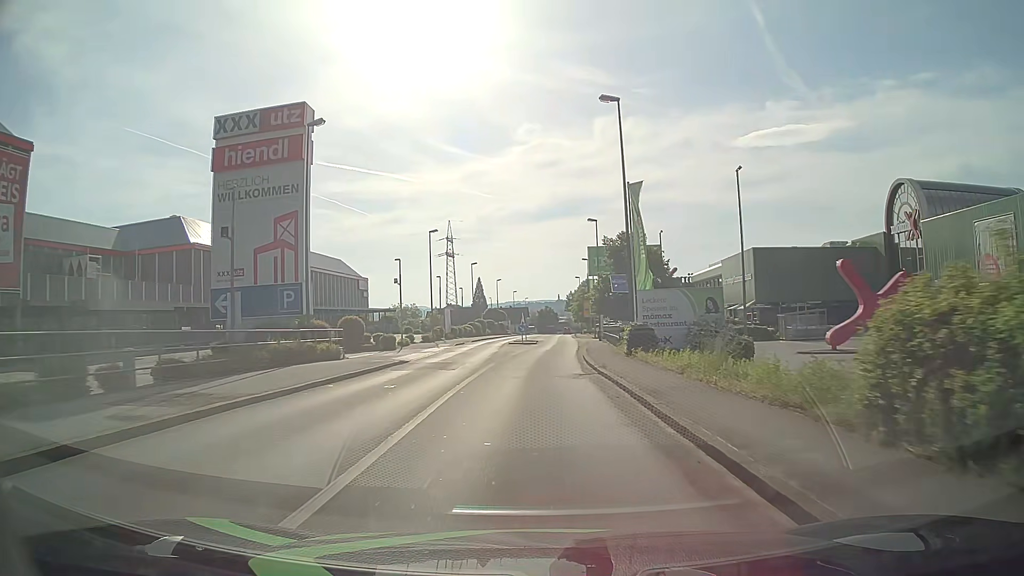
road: tertiary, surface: asphalt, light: Day
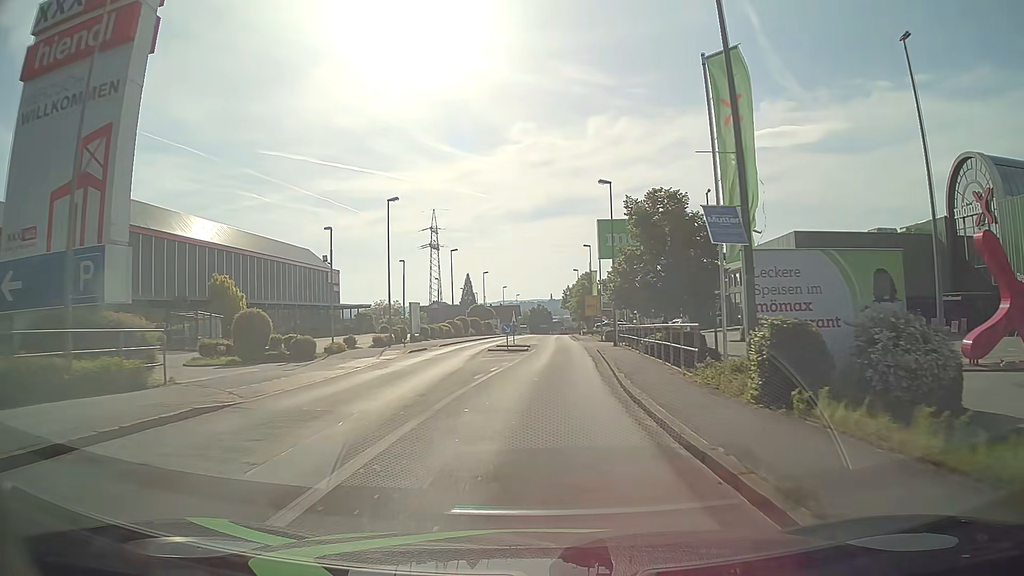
(+0.1, +15.2) m; 0°
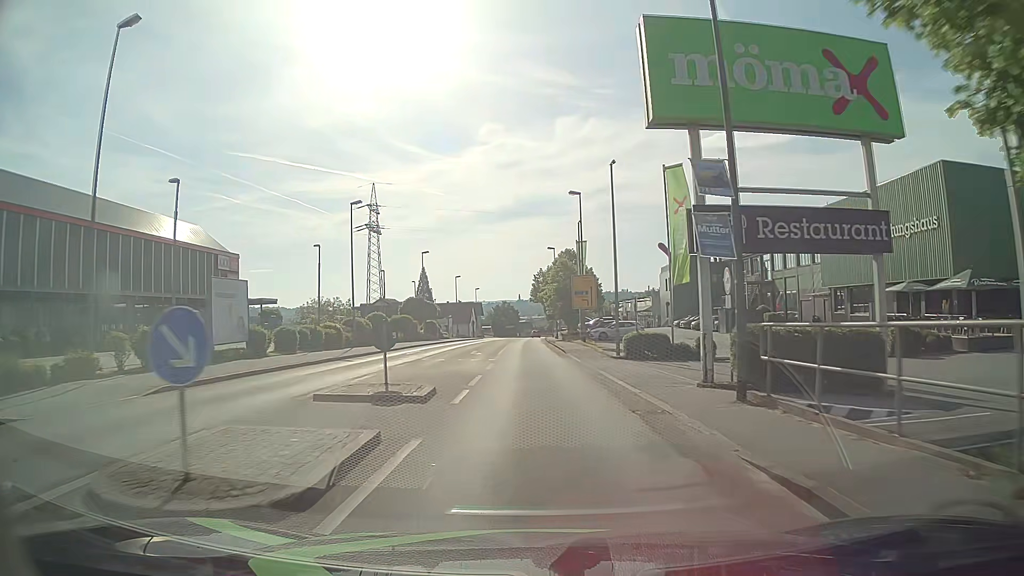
(+1.0, +30.4) m; +3°
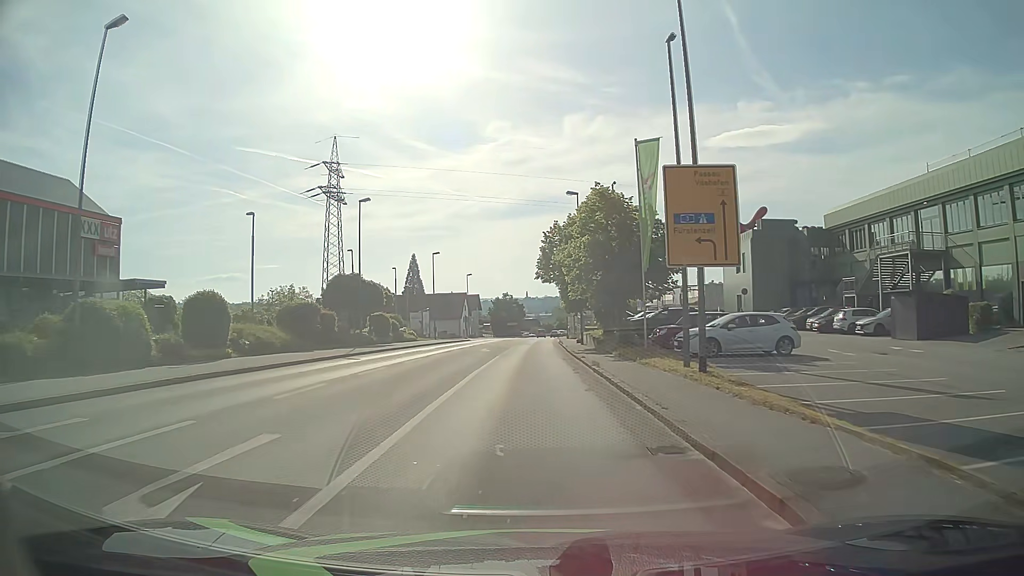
(-0.1, +30.5) m; 0°
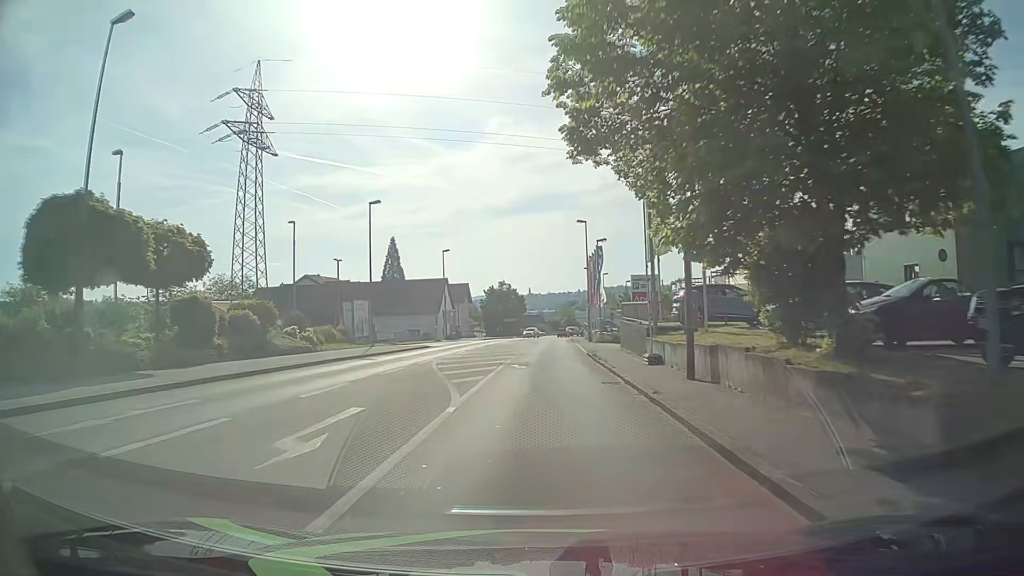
(-0.1, +30.6) m; 0°
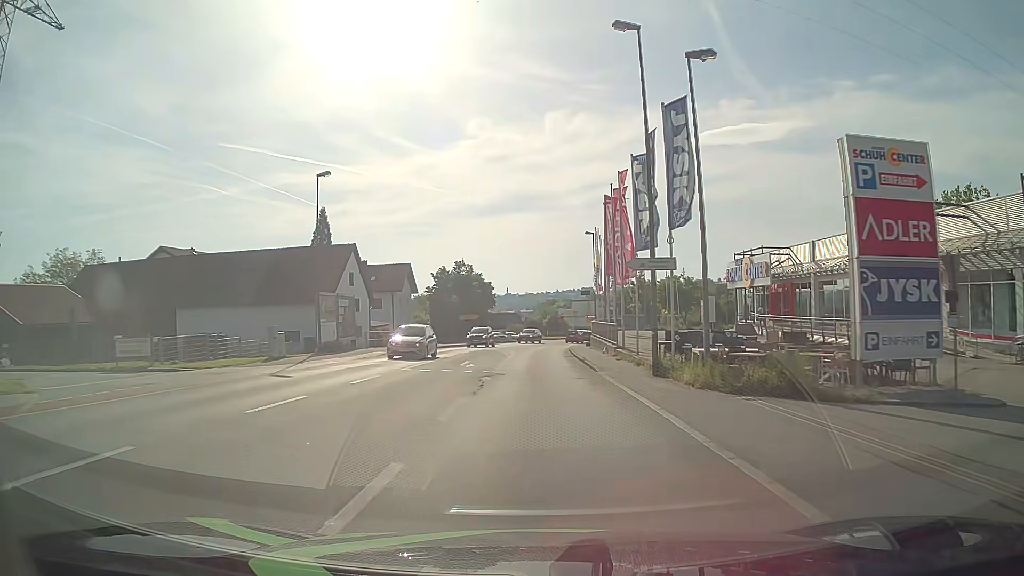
(+0.5, +38.3) m; +1°
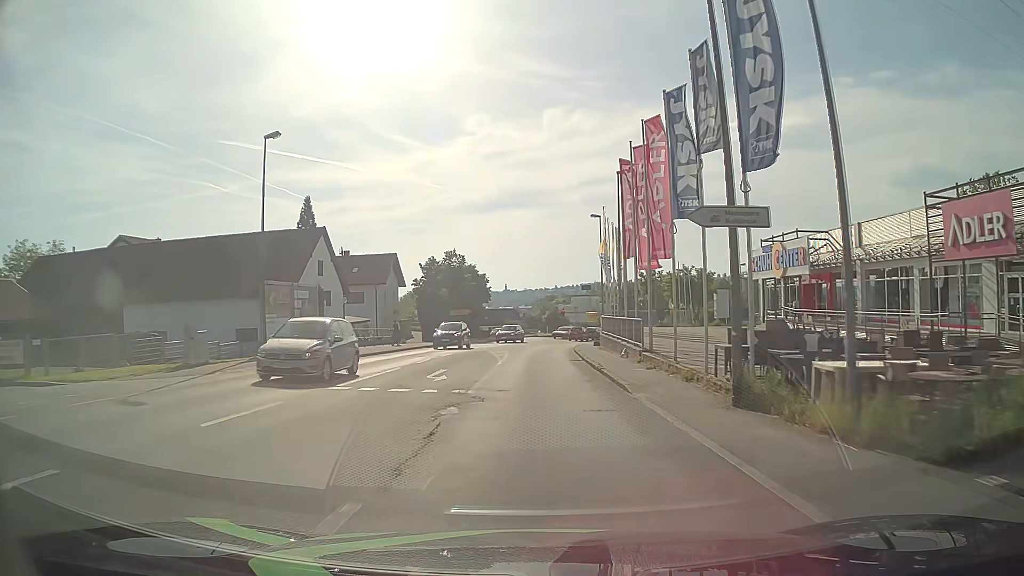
(+0.1, +7.6) m; 0°
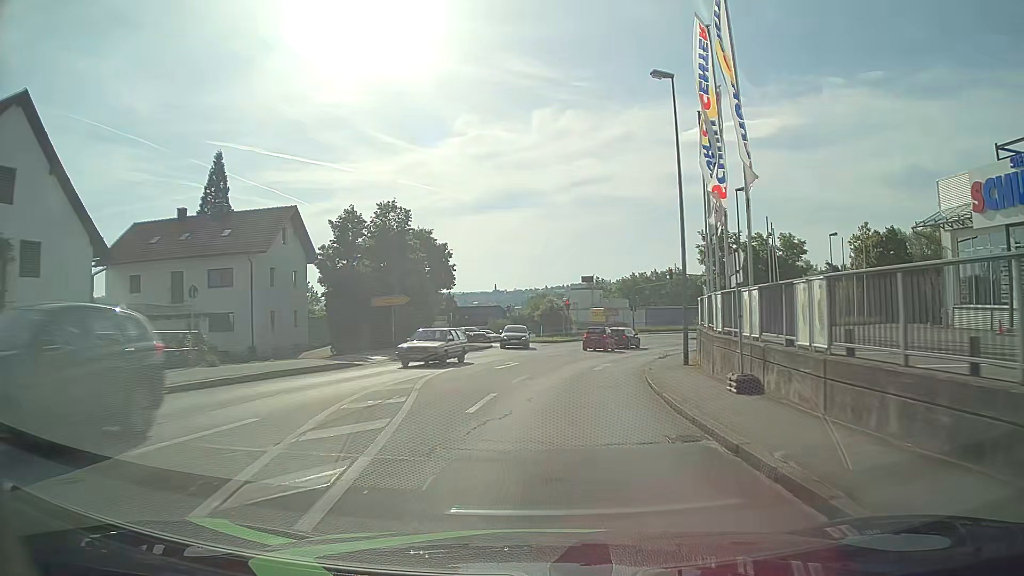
(0.0, +30.8) m; 0°
(0, +10) (+1, +20) (+3, +30) (+6, +39) (+10, +49) (+15, +57) (+20, +66) (+26, +74) (+33, +81) (+41, +88) m
